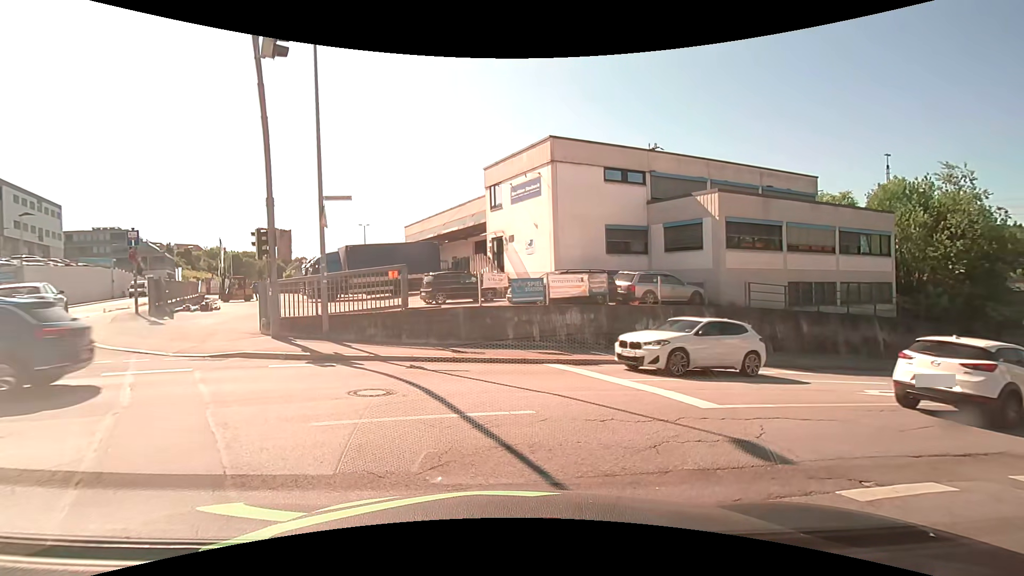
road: residential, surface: asphalt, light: Day
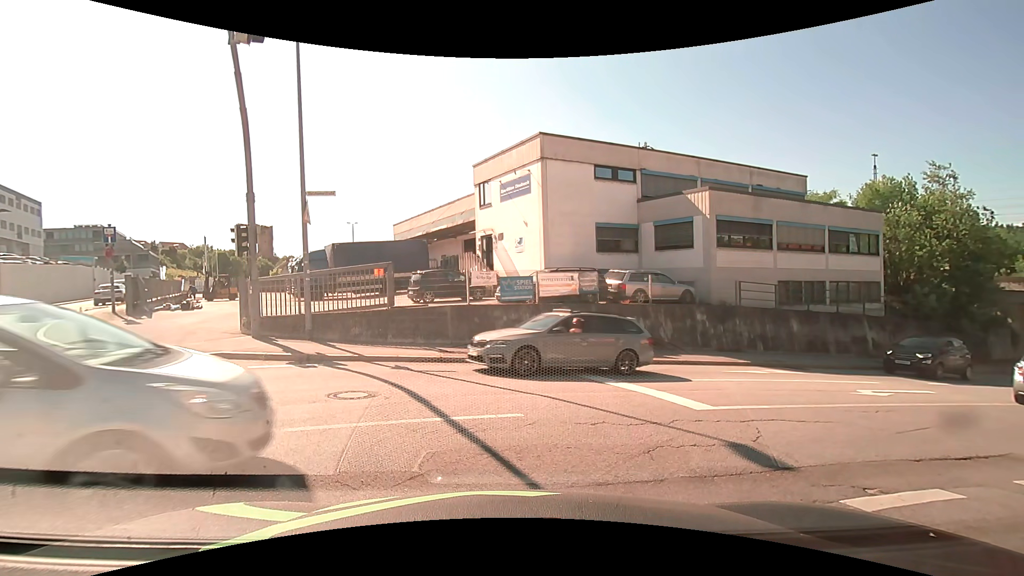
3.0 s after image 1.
(0.0, +0.4) m; 0°
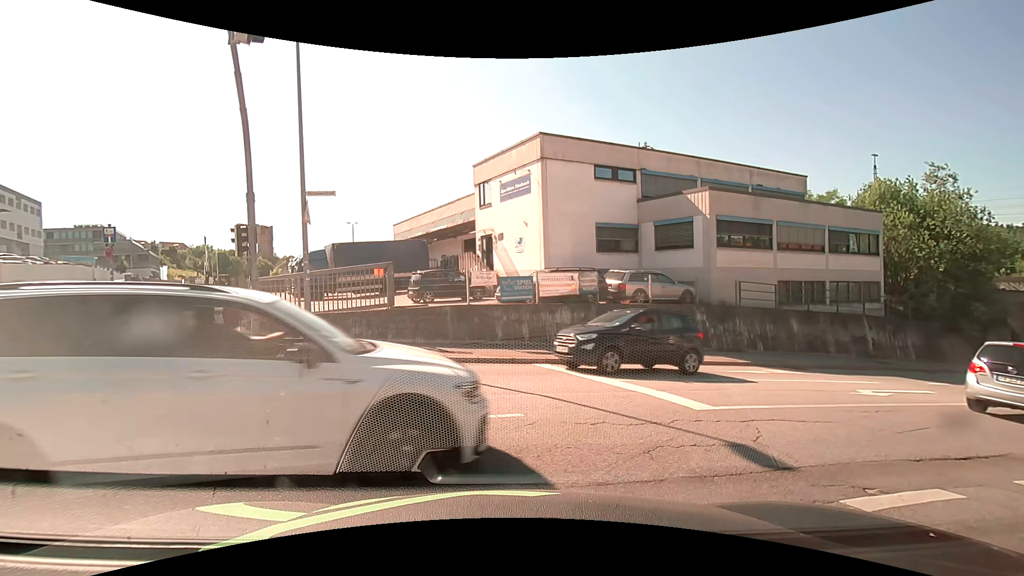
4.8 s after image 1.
(0.0, 0.0) m; 0°
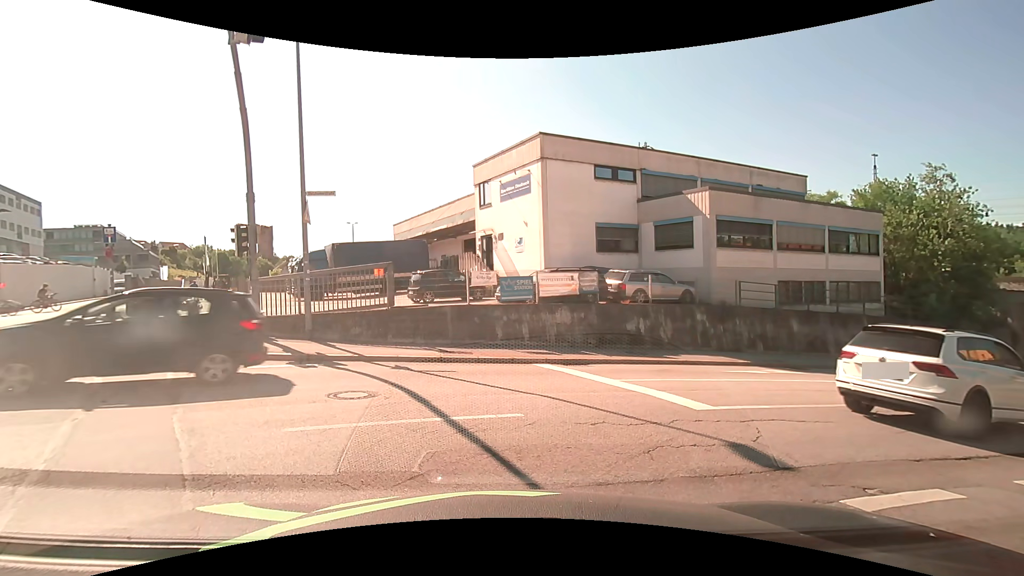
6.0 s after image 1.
(0.0, 0.0) m; 0°
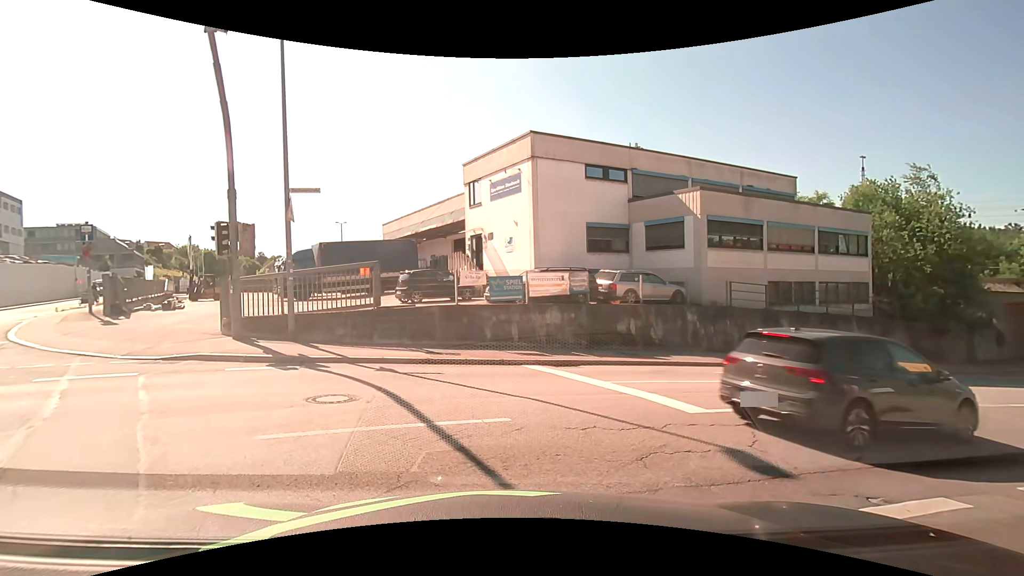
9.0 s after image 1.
(0.0, +0.3) m; 0°
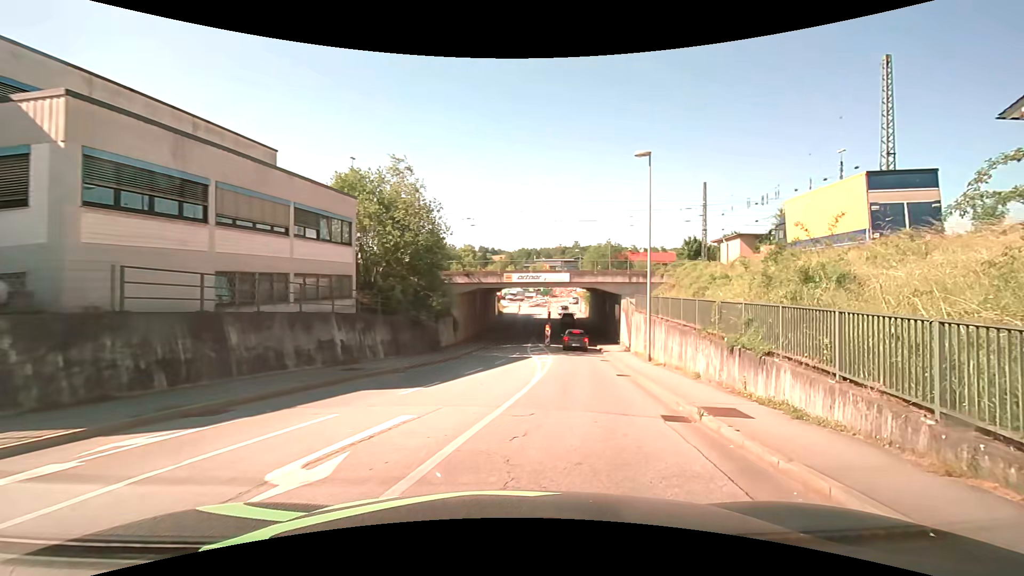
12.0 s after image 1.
(+5.1, +8.2) m; +56°
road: tertiary
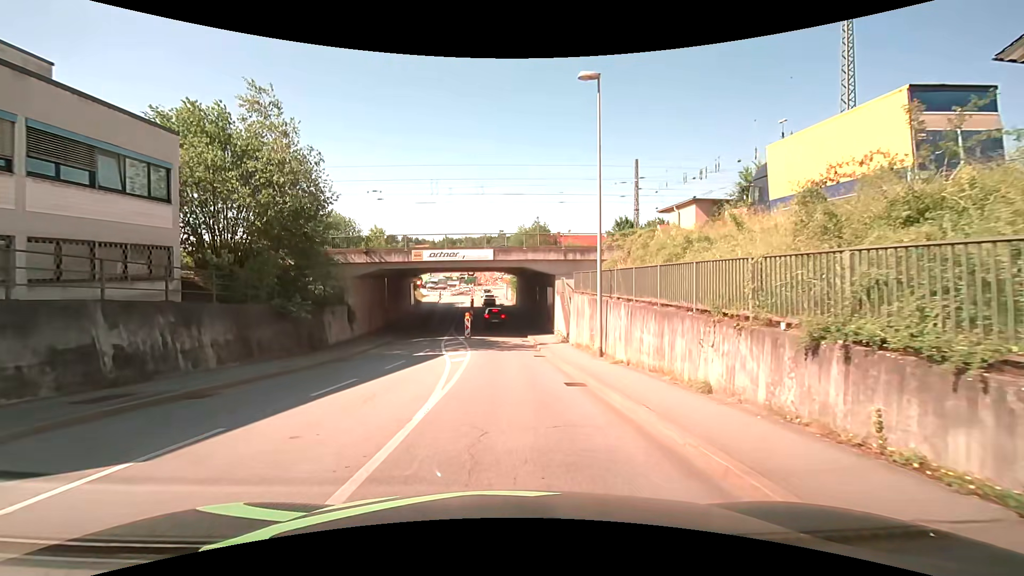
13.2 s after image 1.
(+0.8, +7.2) m; +8°
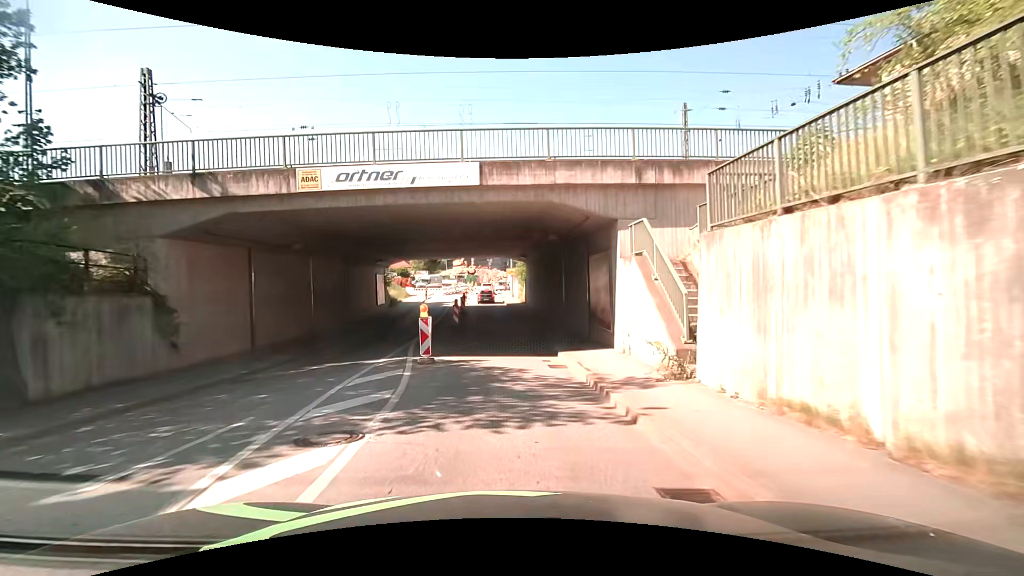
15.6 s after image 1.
(0.0, +17.7) m; -1°
